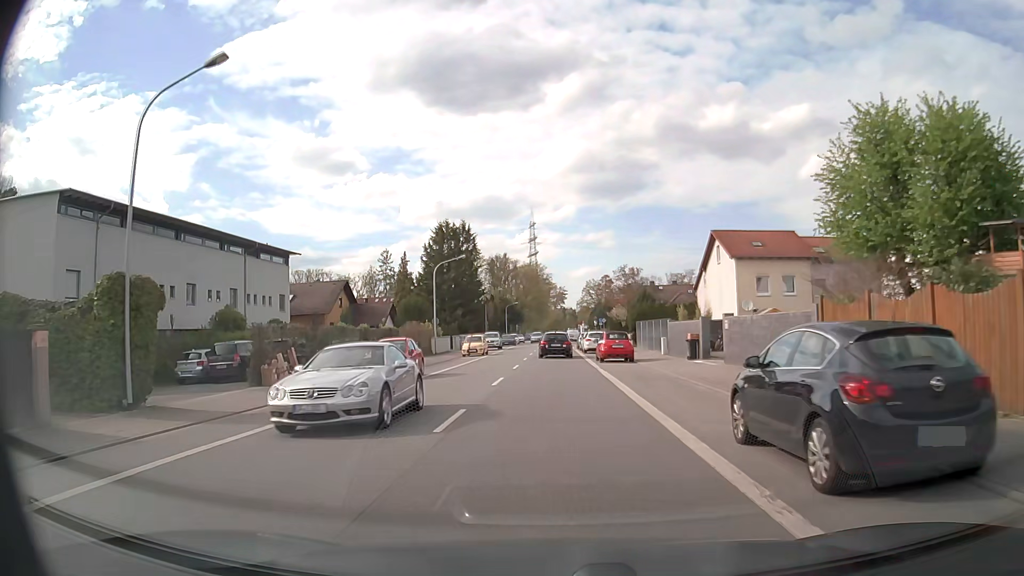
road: primary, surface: asphalt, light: Day
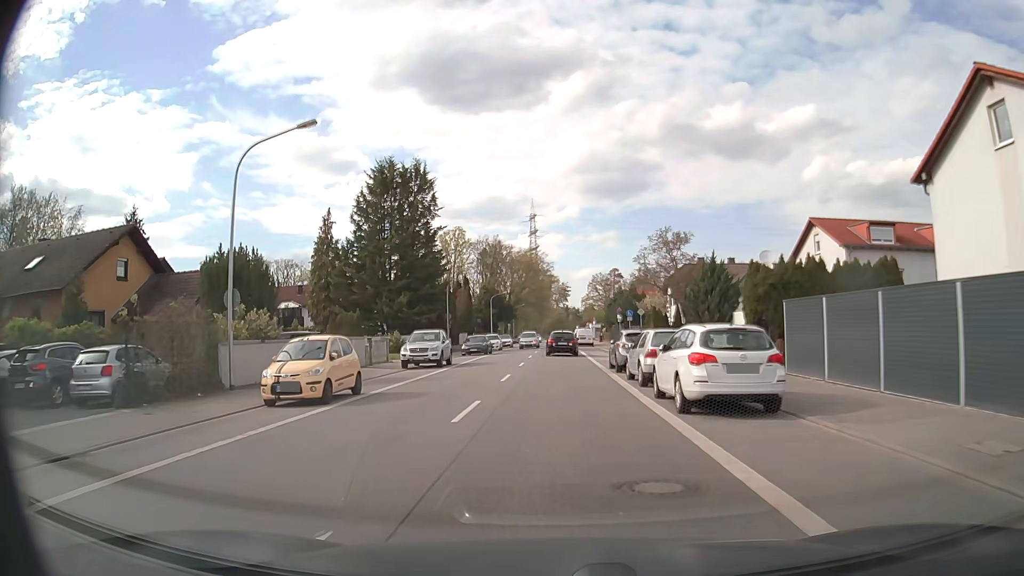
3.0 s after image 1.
(-0.1, +34.8) m; 0°
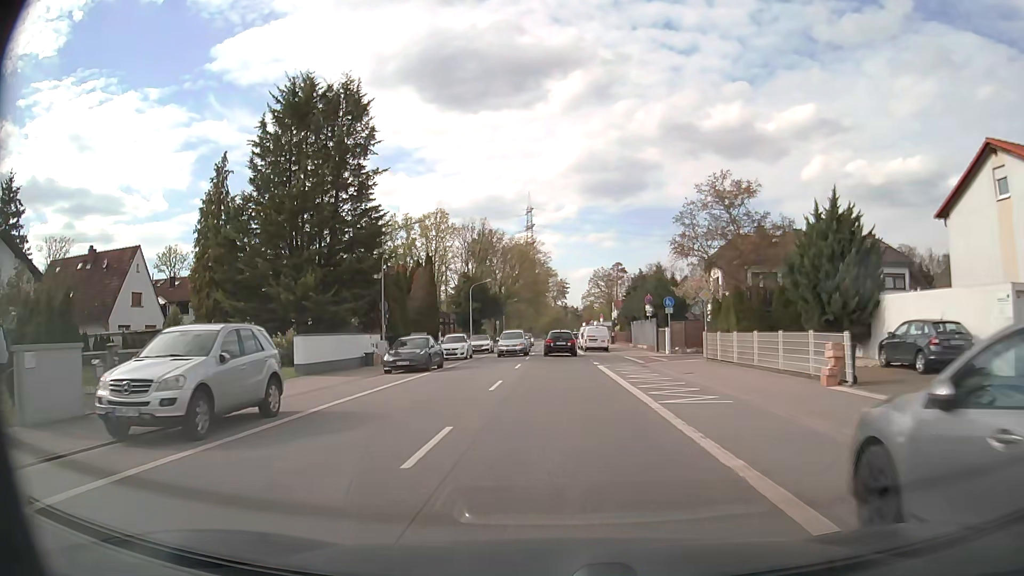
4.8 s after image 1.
(+0.1, +21.8) m; 0°
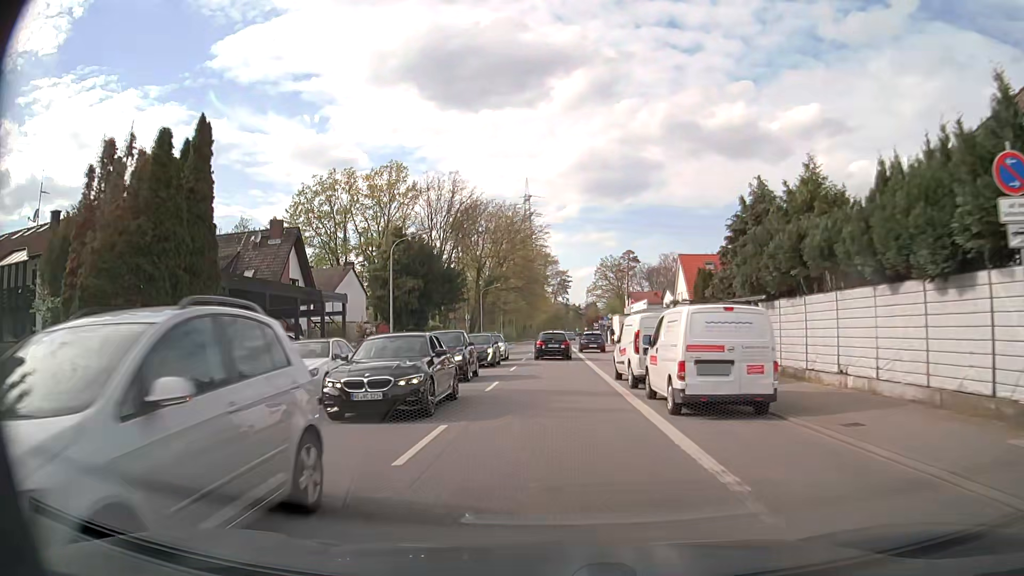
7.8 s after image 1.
(+0.2, +36.8) m; 0°
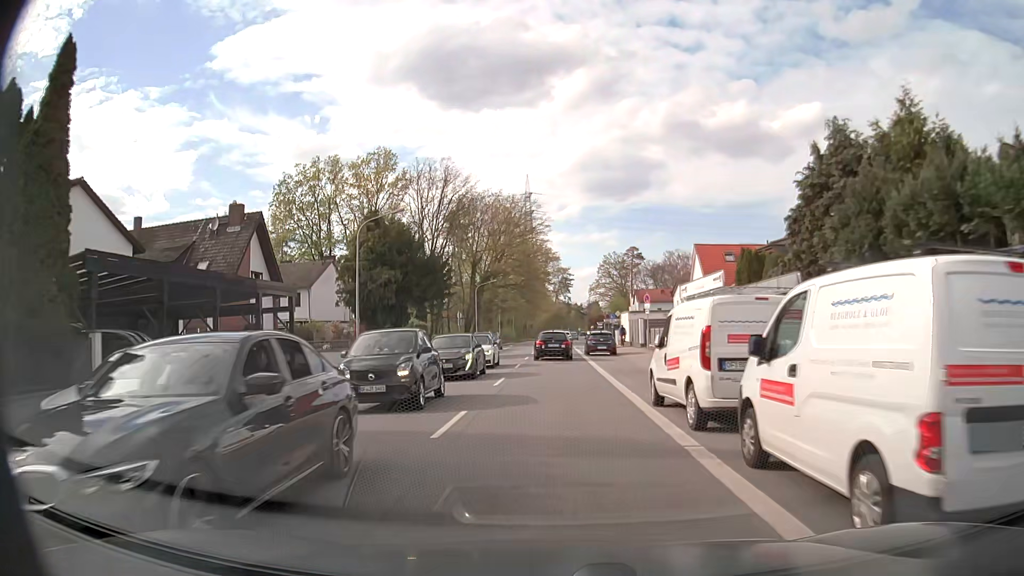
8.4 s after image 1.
(0.0, +7.3) m; 0°
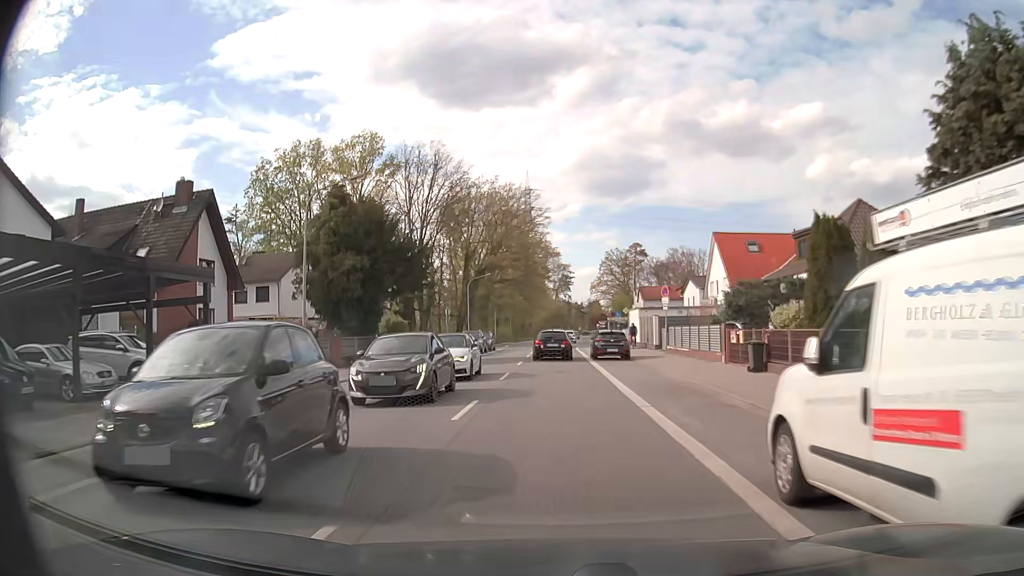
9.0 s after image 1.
(0.0, +7.2) m; 0°
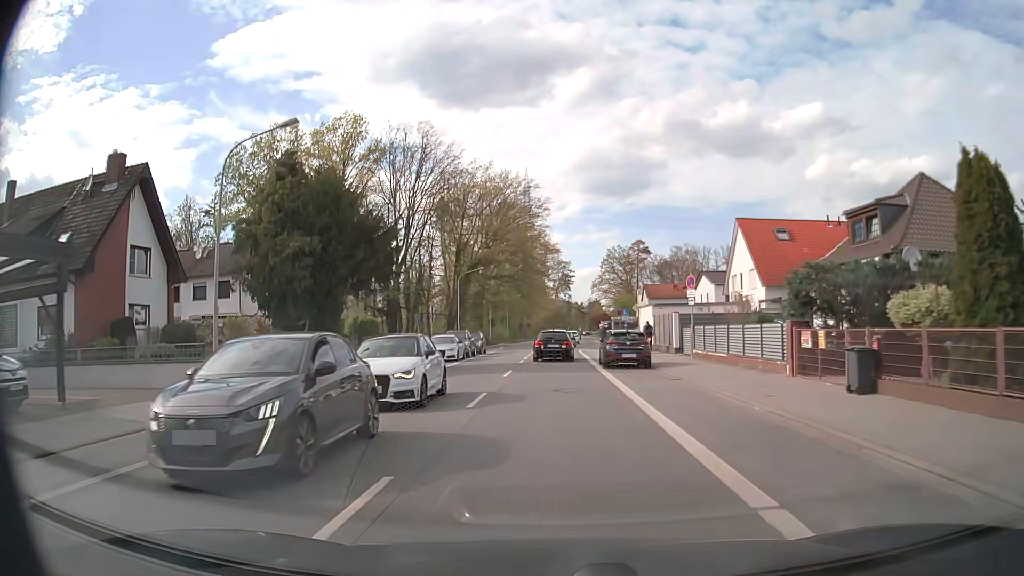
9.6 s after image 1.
(0.0, +7.2) m; 0°
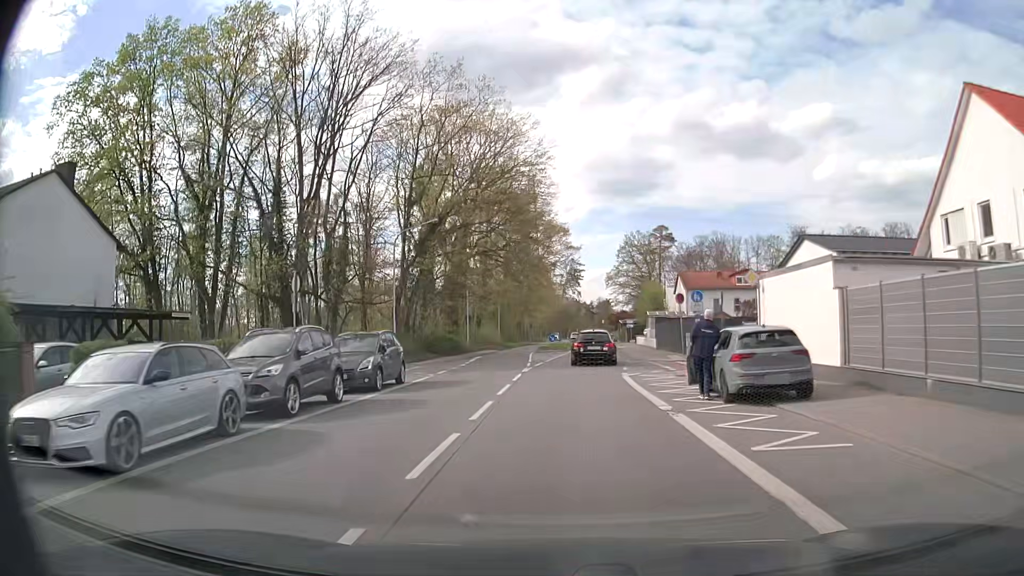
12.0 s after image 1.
(-0.1, +28.5) m; -1°
(0, +10) (+1, +20) (+1, +30) (+2, +40) (+3, +50) (+3, +60) (+4, +70) (+4, +80) (+5, +90) (+5, +100) m
